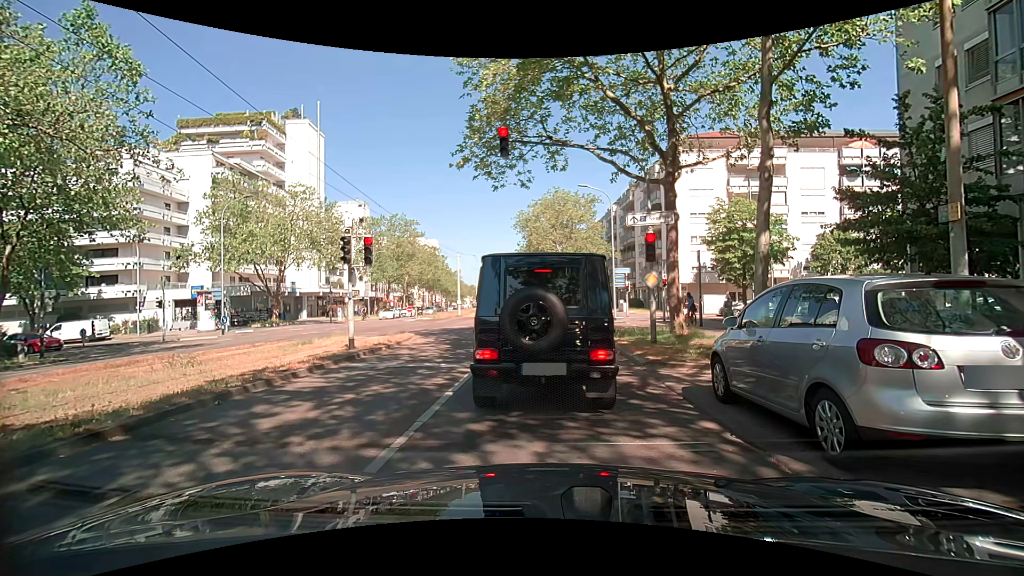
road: tertiary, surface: asphalt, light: Day
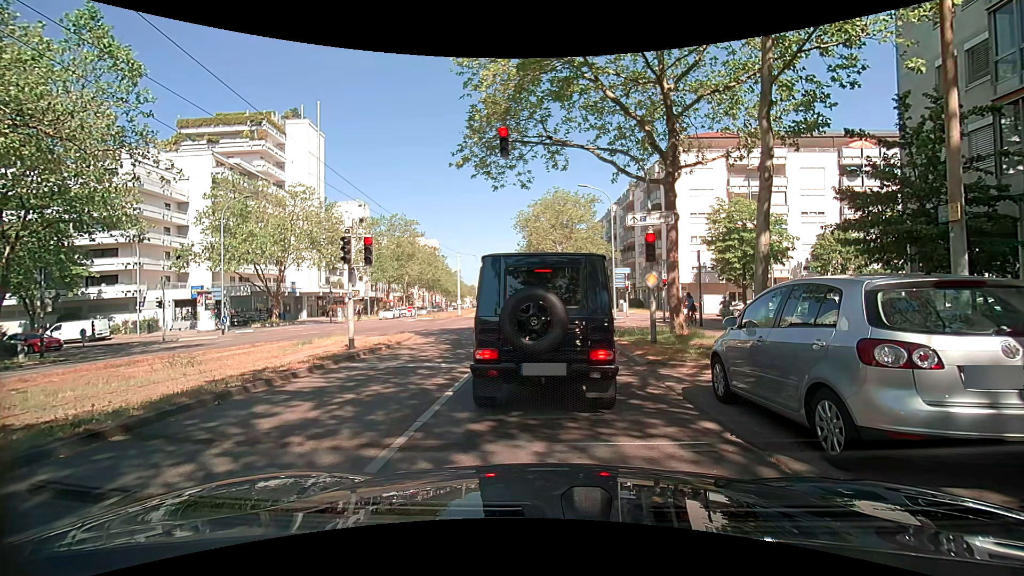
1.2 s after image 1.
(0.0, 0.0) m; 0°
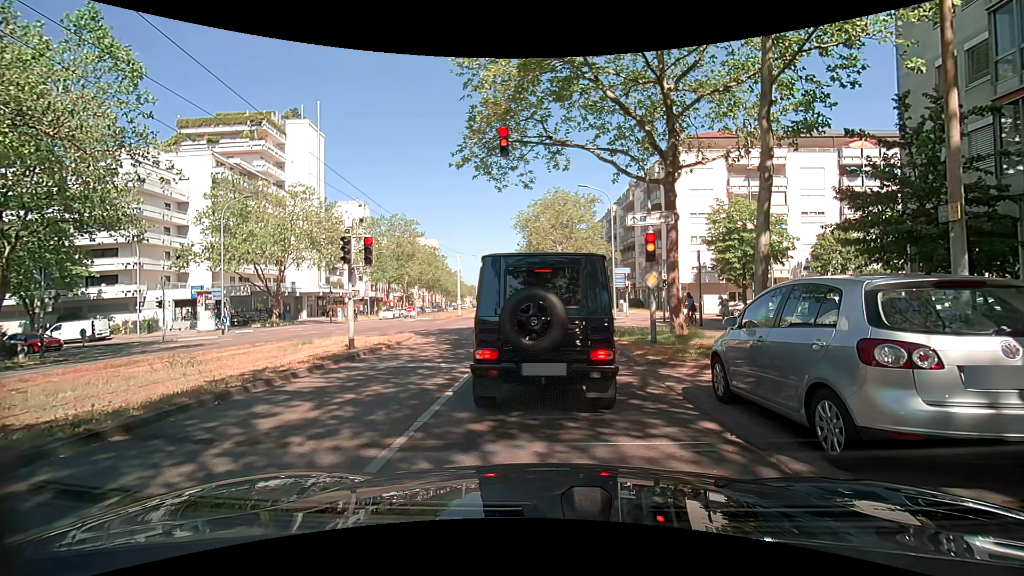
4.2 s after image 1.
(0.0, 0.0) m; 0°
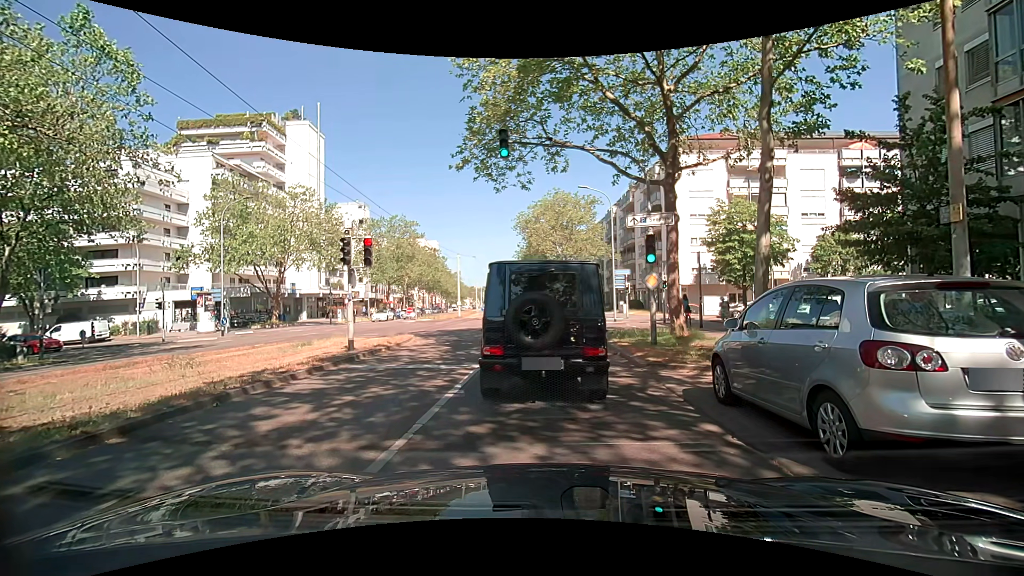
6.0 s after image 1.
(0.0, 0.0) m; 0°
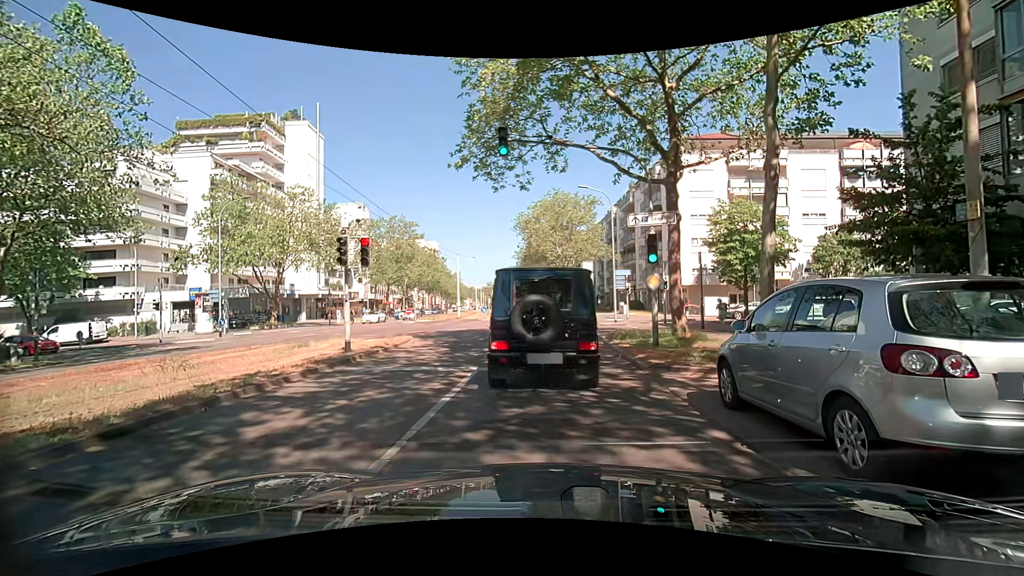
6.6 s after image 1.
(0.0, +0.2) m; 0°
